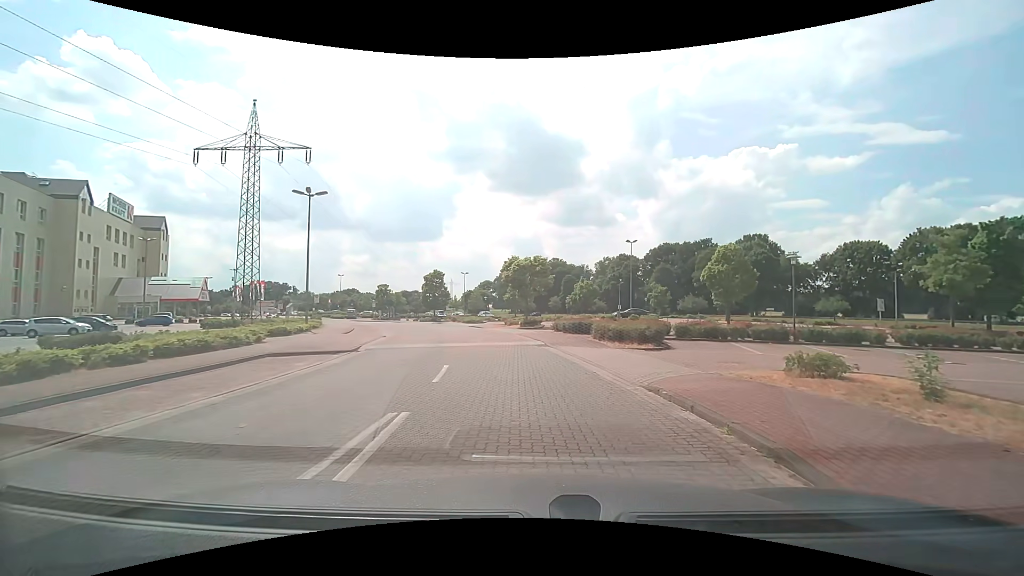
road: service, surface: paving_stones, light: Day
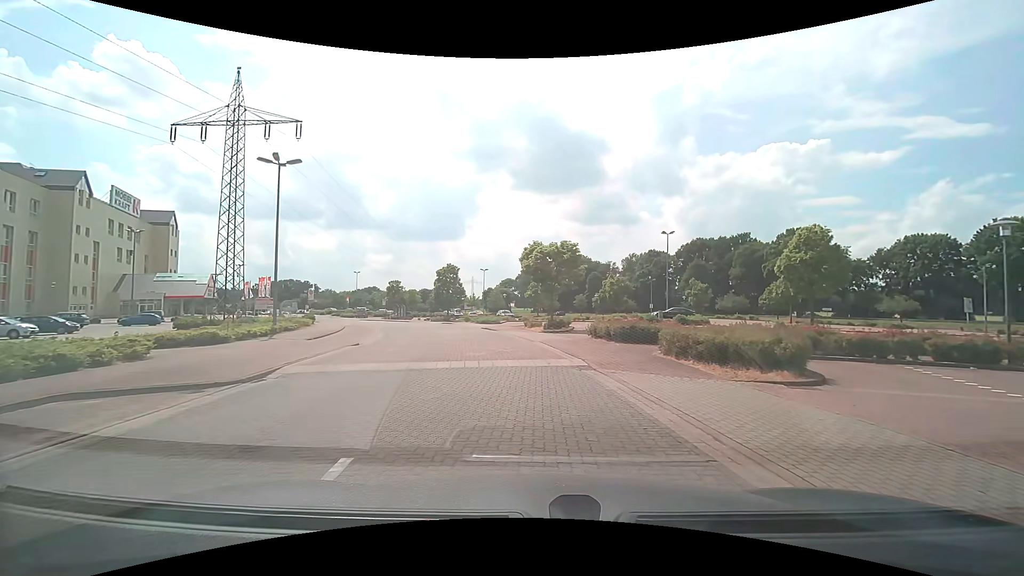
(-0.2, +8.1) m; -2°
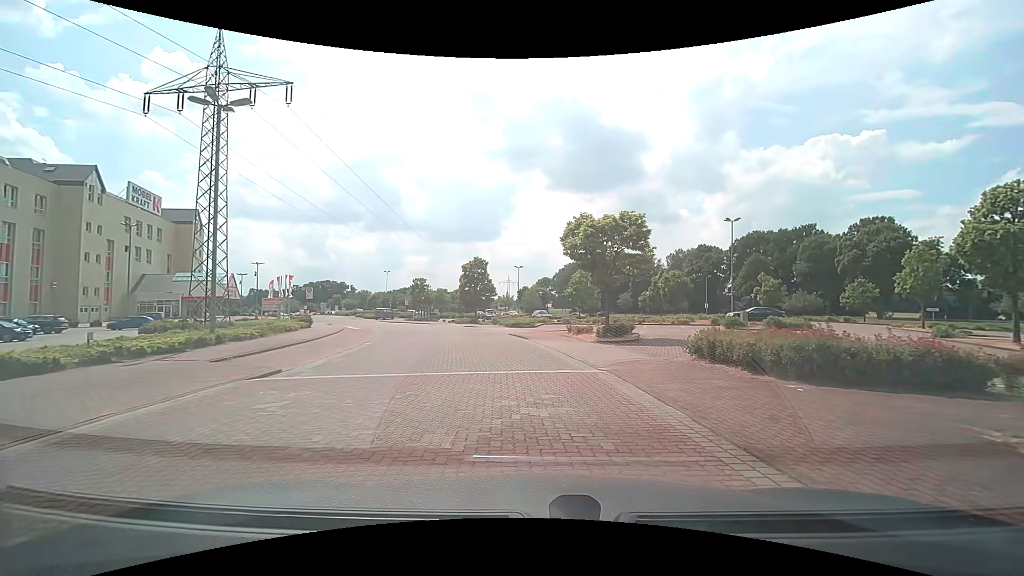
(-0.4, +9.5) m; -5°
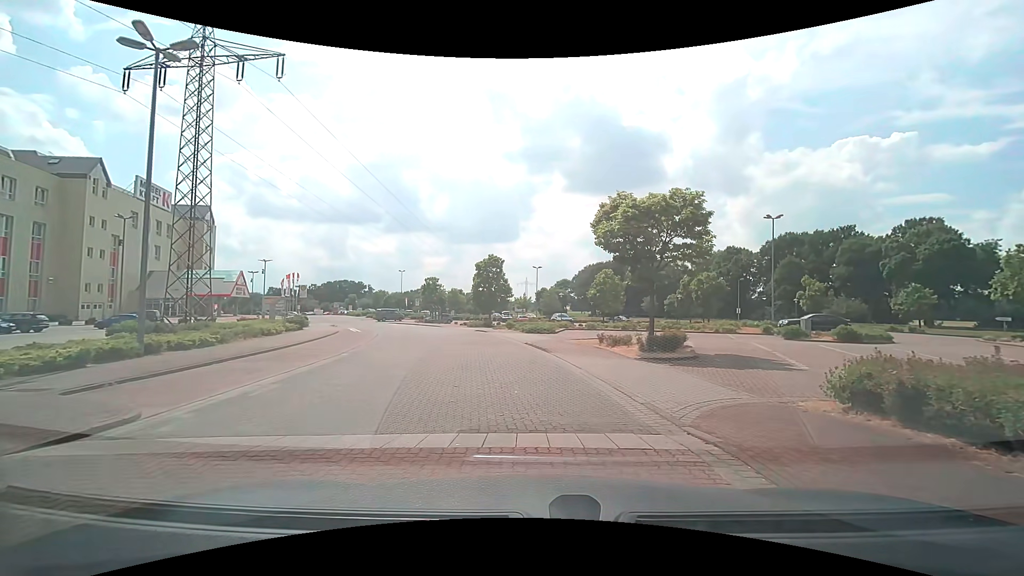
(0.0, +5.1) m; -3°
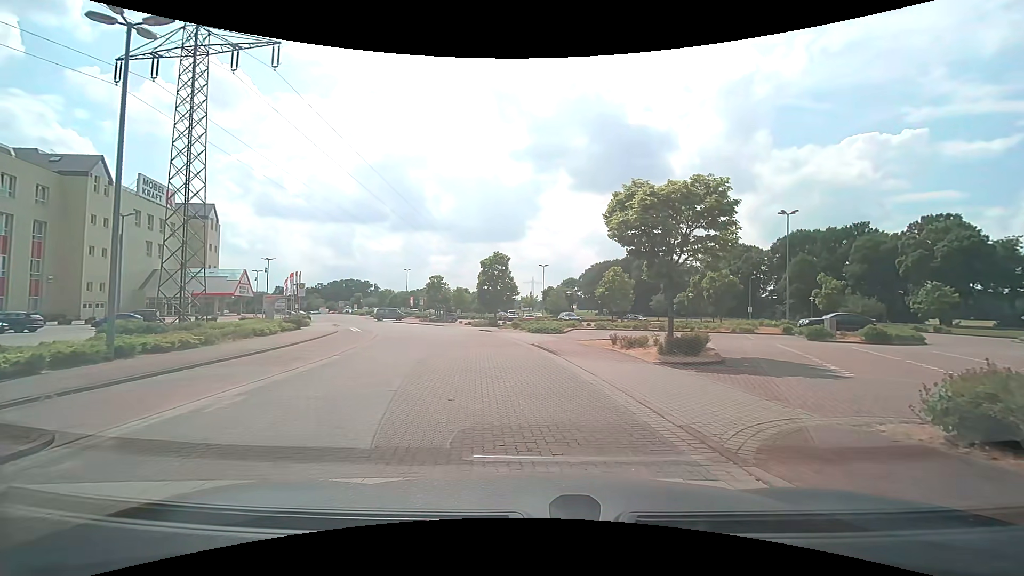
(+0.1, +1.5) m; +1°
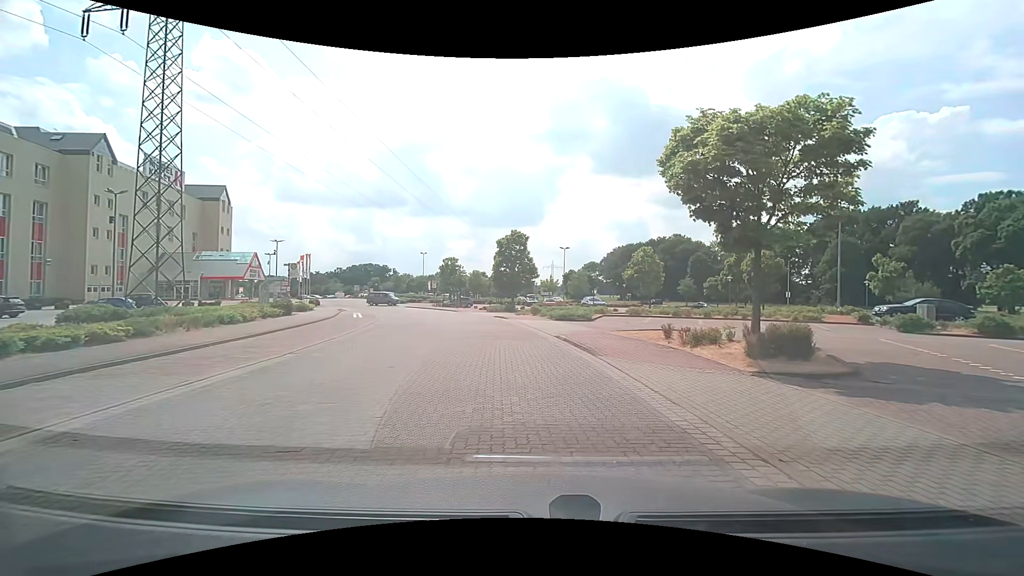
(-0.1, +4.7) m; -3°
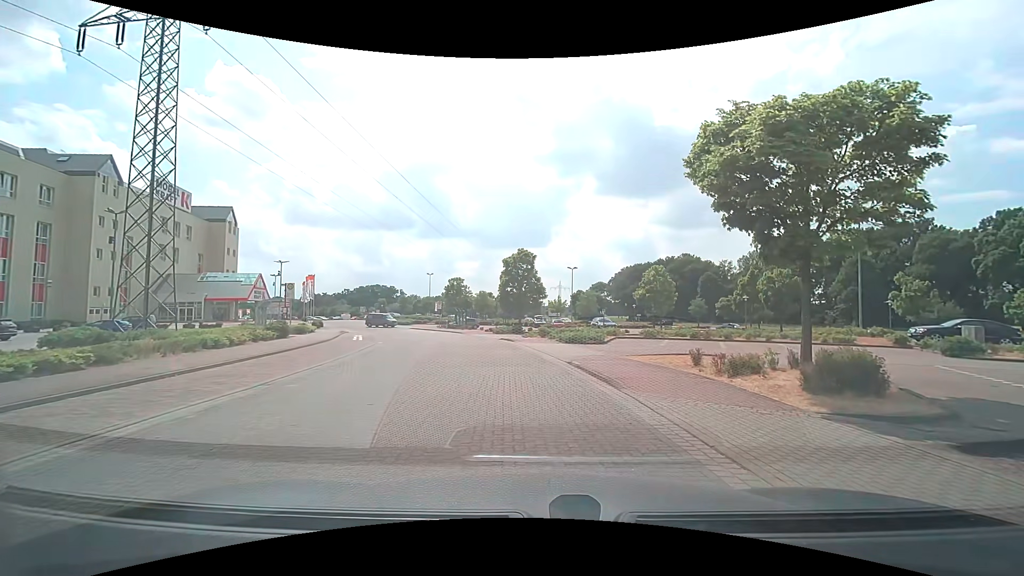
(0.0, +1.8) m; 0°
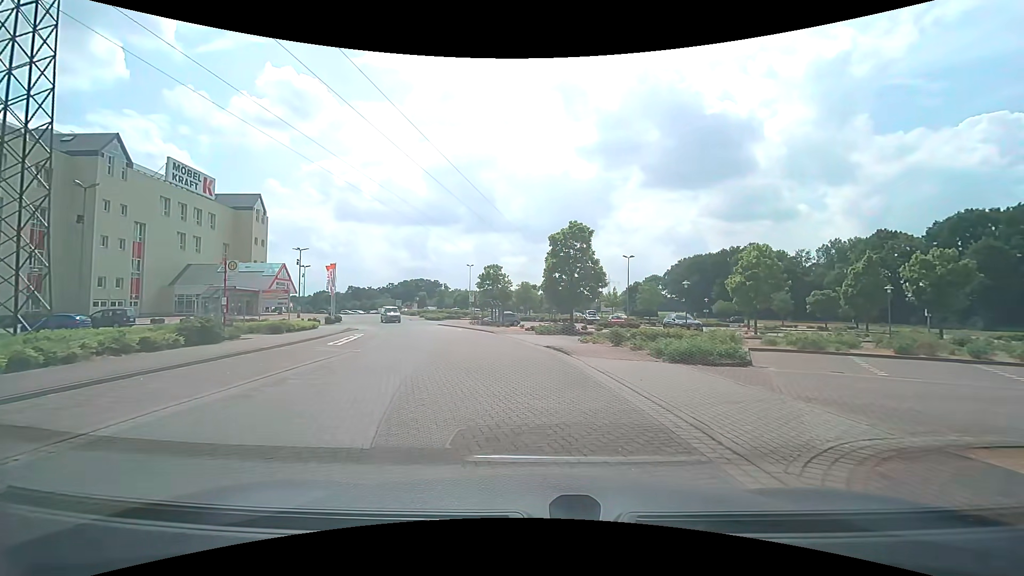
(-0.6, +11.7) m; -6°
(0, +10) (-1, +20) (-3, +30) (-5, +39) (-8, +49) (-12, +58) (-16, +67) (-21, +76) (-25, +85) (-28, +95) m
